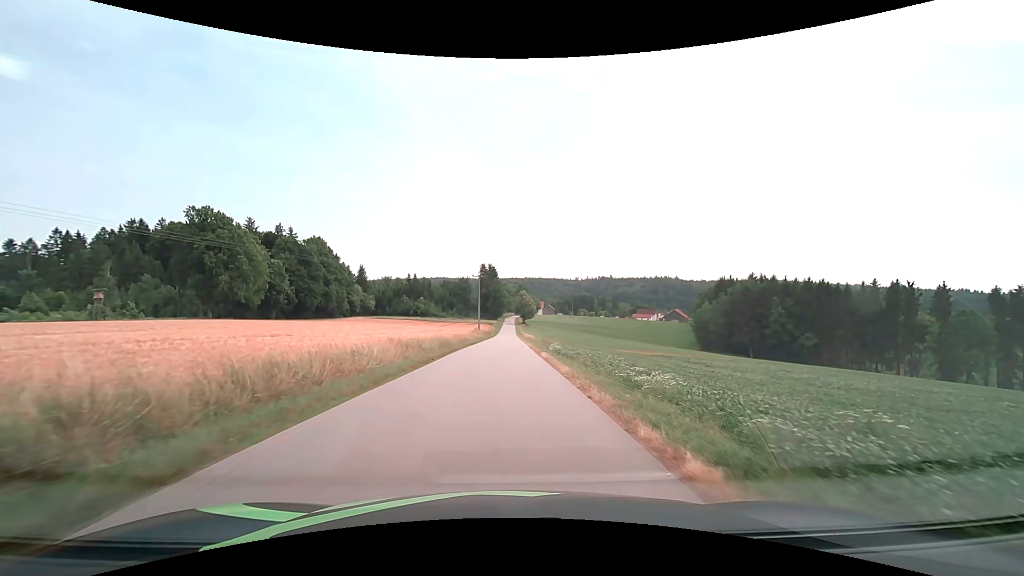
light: Day
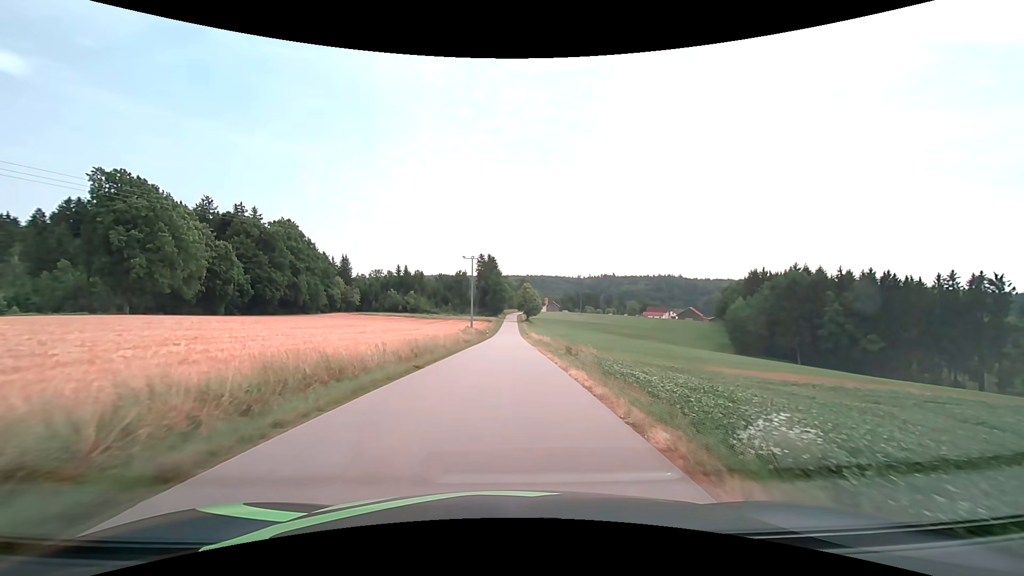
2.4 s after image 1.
(0.0, +27.3) m; 0°
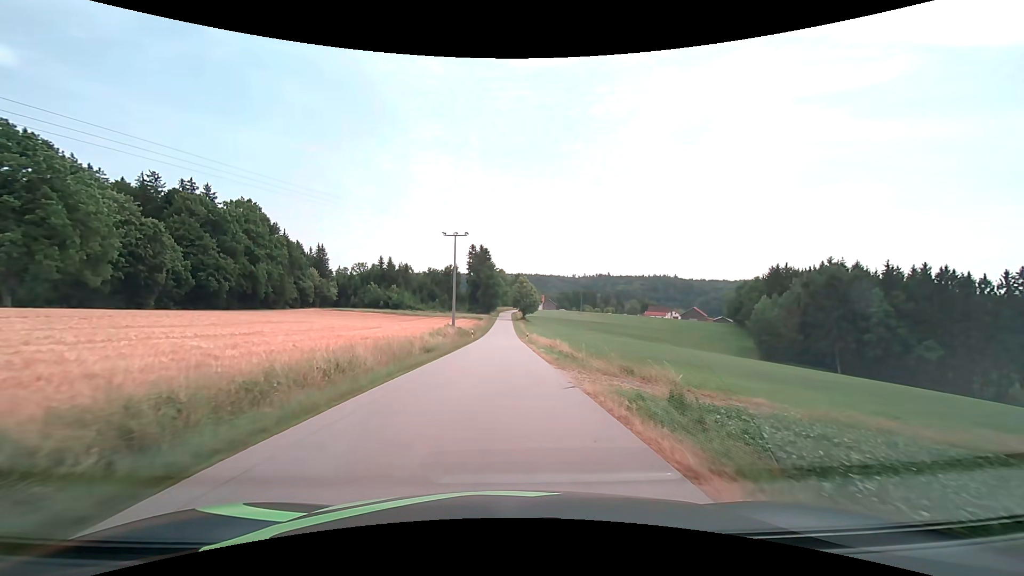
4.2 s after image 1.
(+0.1, +20.9) m; +1°
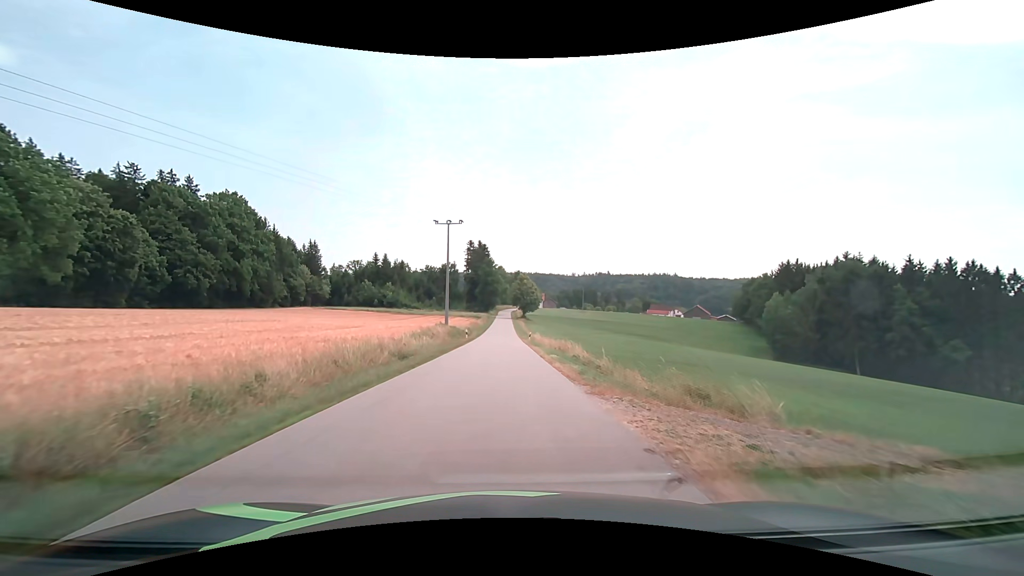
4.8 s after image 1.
(0.0, +7.1) m; 0°
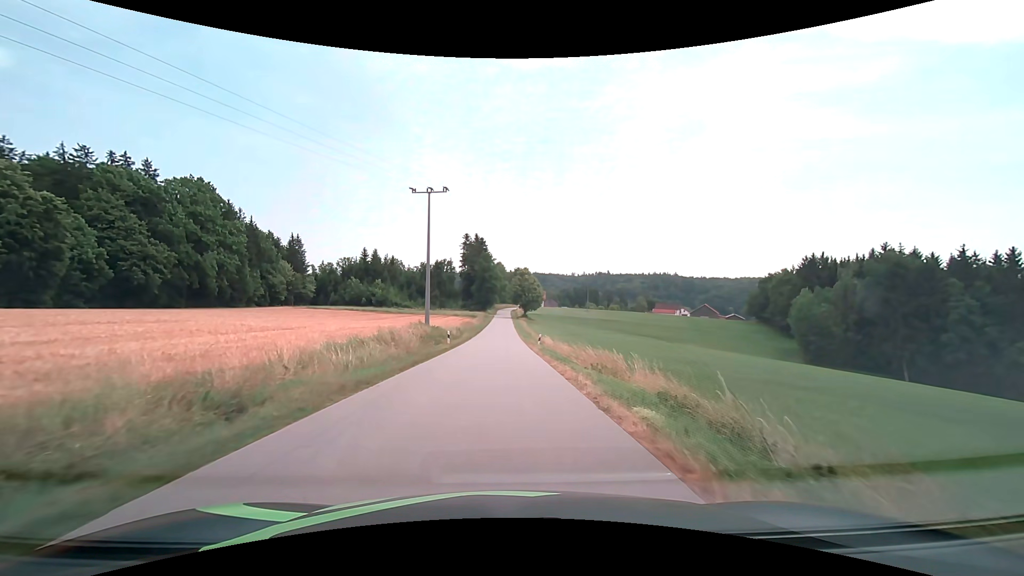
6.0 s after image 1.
(0.0, +14.3) m; 0°
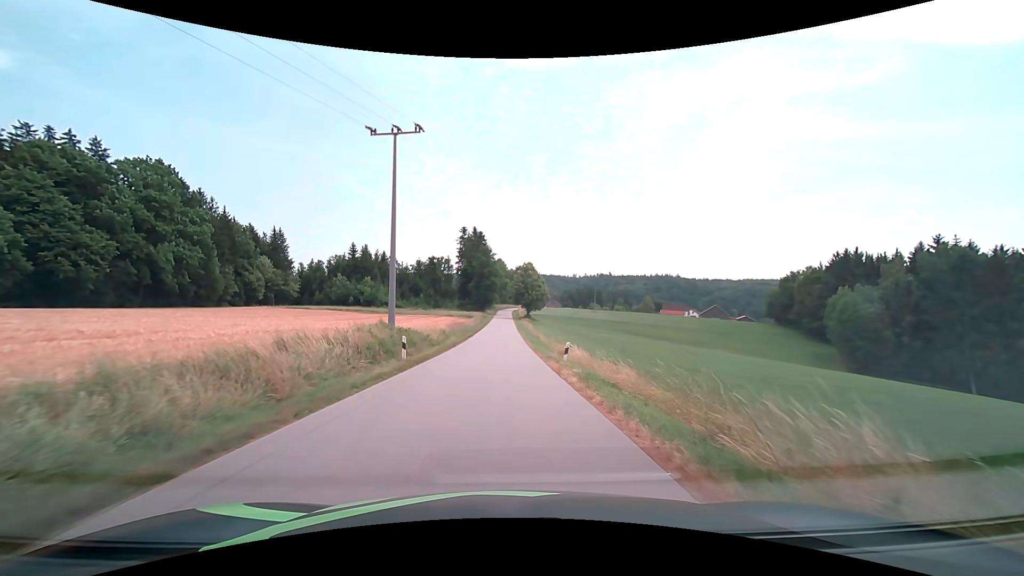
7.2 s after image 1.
(0.0, +14.5) m; 0°
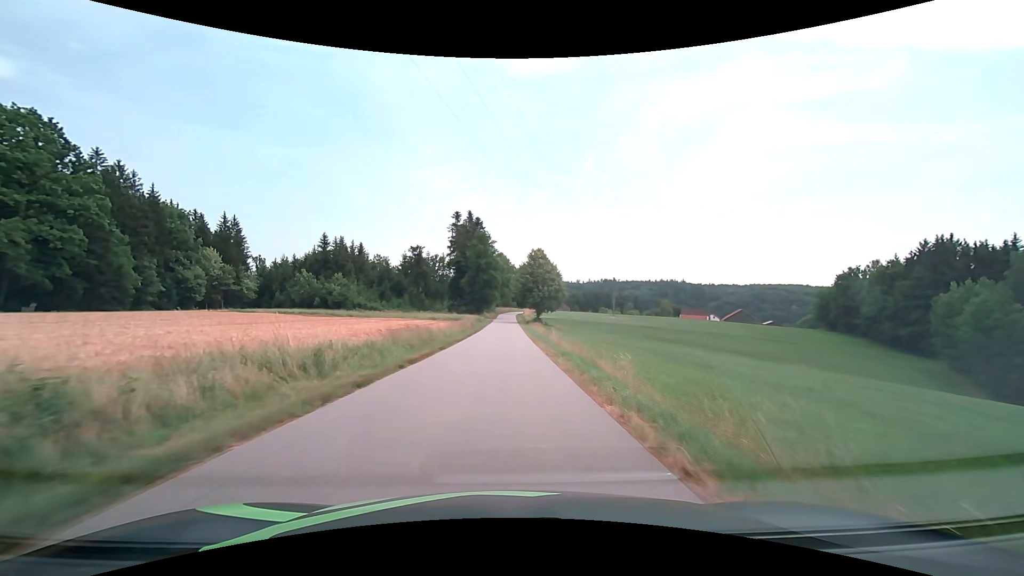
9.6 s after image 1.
(-0.1, +29.2) m; 0°
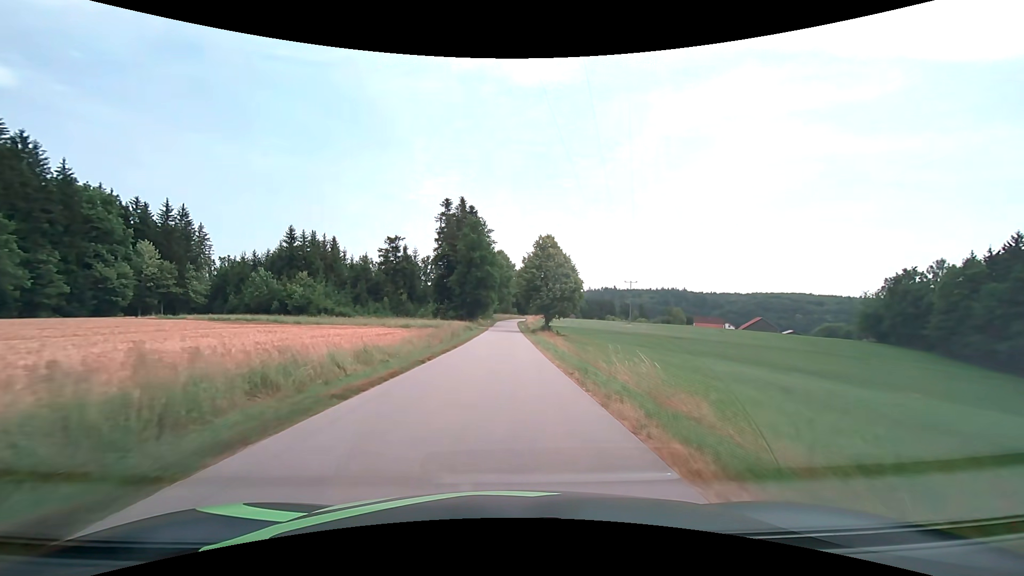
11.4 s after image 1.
(0.0, +21.5) m; 0°
(0, +10) (0, +20) (0, +30) (0, +40) (0, +50) (0, +60) (0, +70) (+1, +80) (+1, +90) (+1, +100) m
